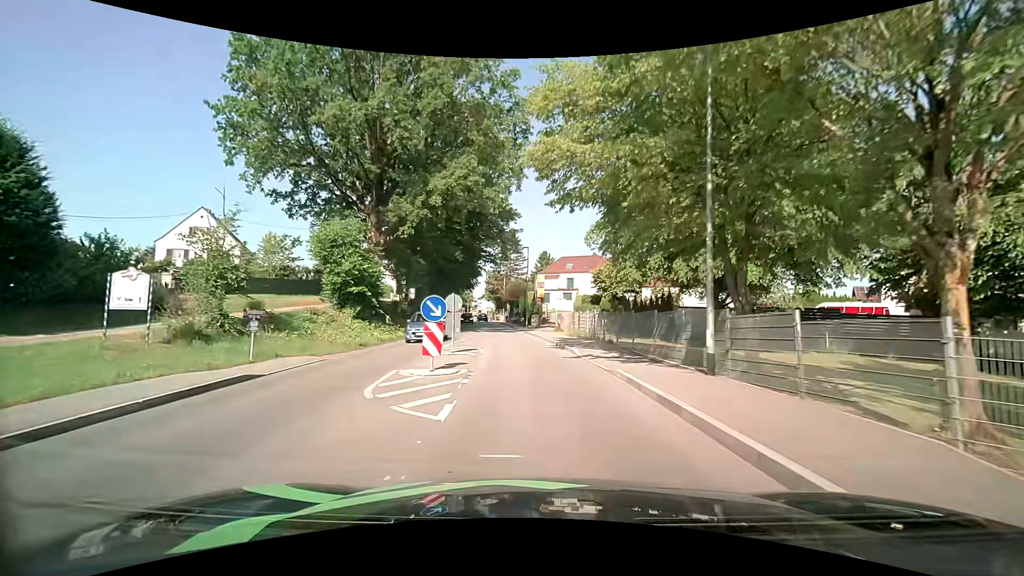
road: tertiary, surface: asphalt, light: Day
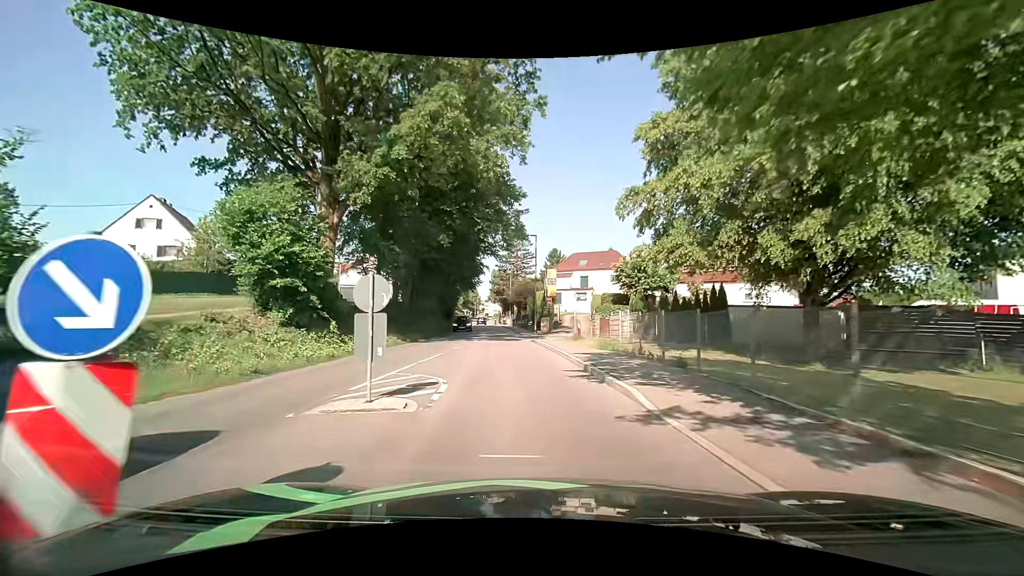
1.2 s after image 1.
(-0.1, +9.1) m; -2°
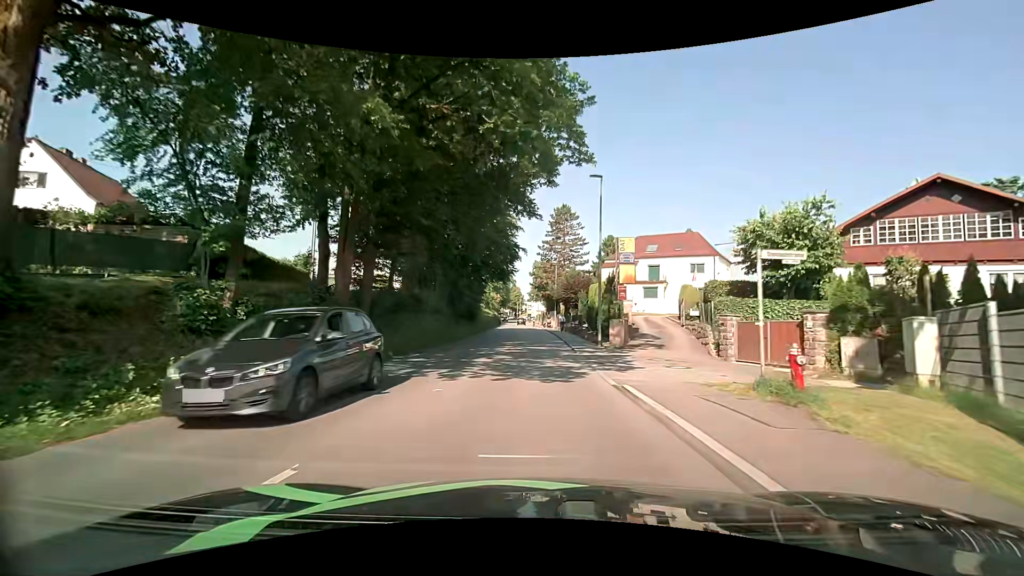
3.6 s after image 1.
(-0.5, +17.8) m; -3°
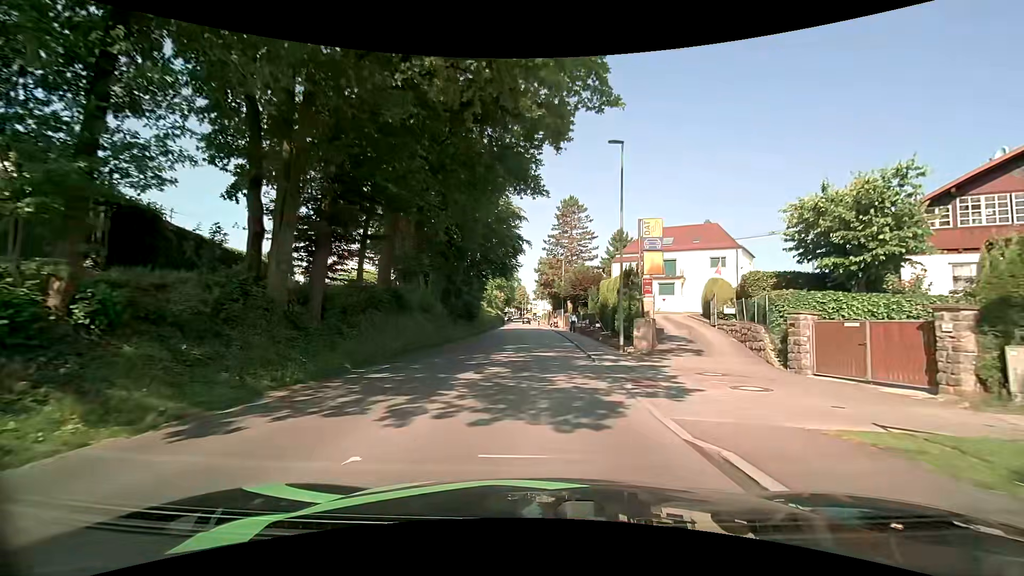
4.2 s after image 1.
(-0.1, +4.6) m; -1°
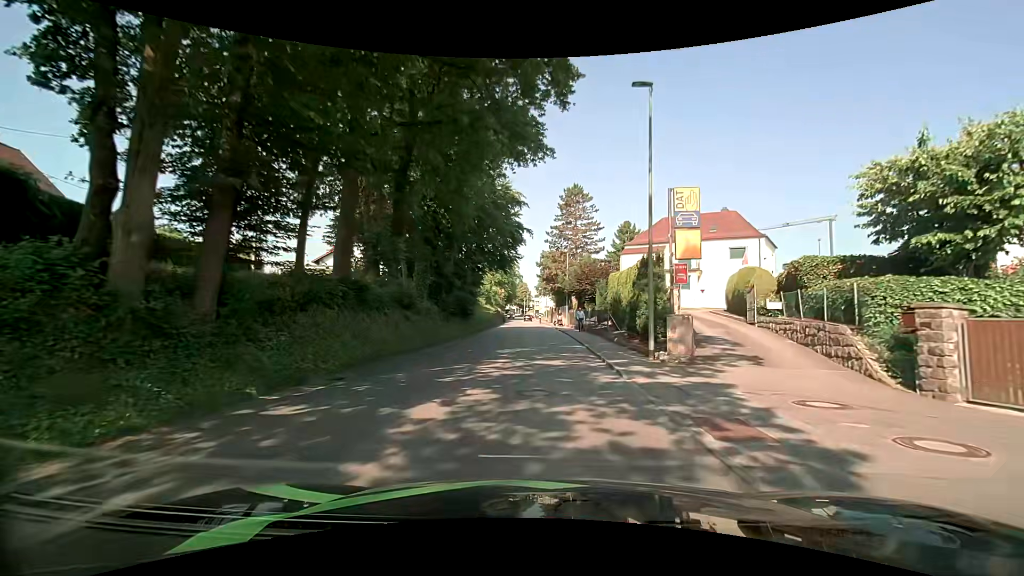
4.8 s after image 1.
(0.0, +4.6) m; +1°
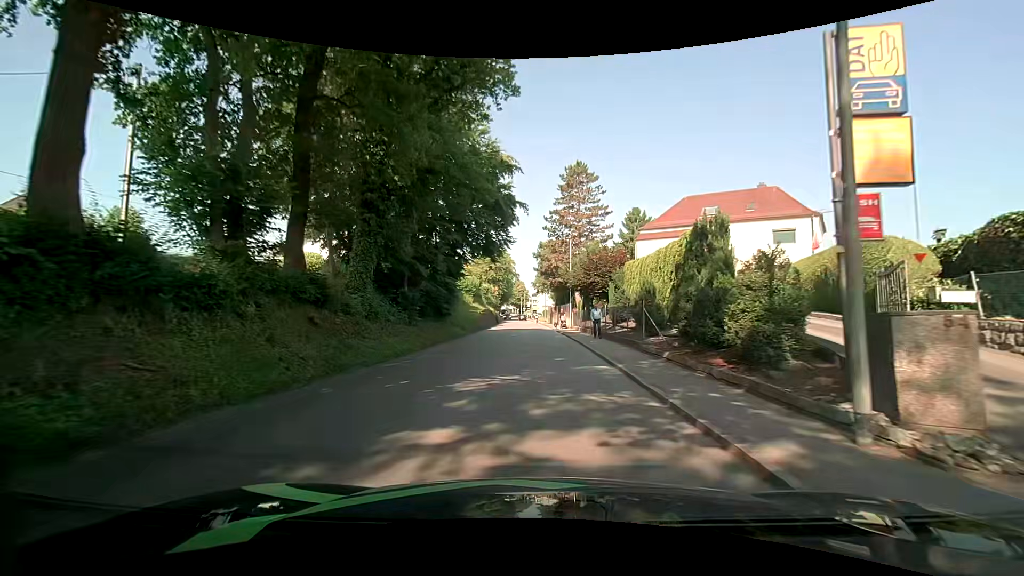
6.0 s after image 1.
(-0.2, +9.4) m; -1°
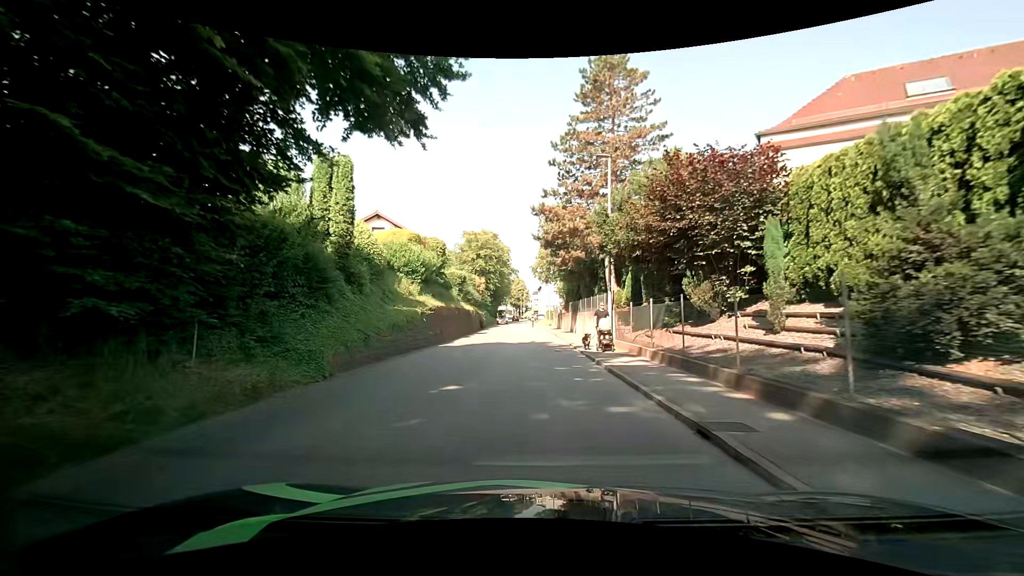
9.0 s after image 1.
(+0.2, +23.6) m; +1°
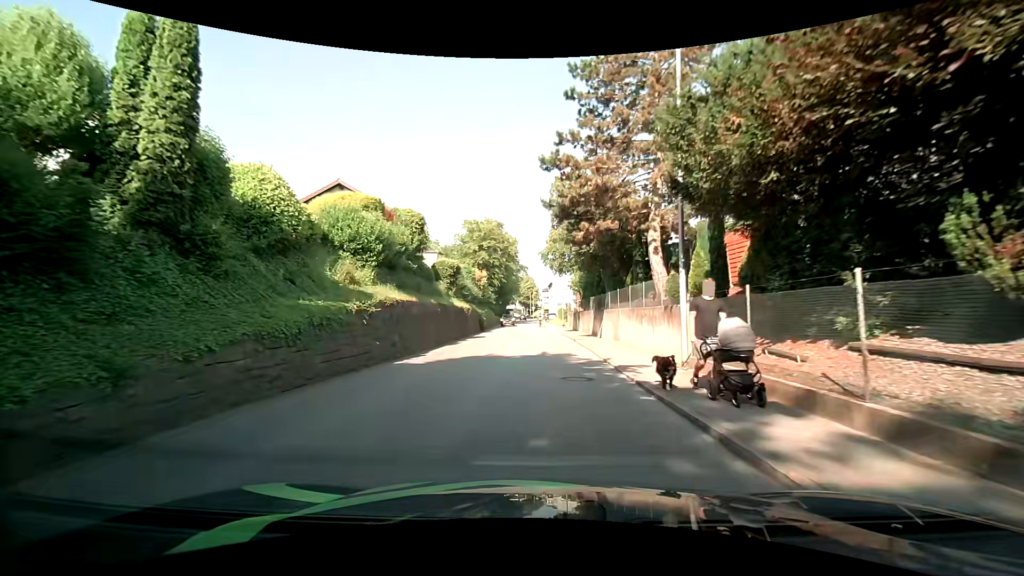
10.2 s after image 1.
(-0.1, +9.2) m; -1°
(0, +10) (0, +20) (0, +30) (0, +40) (0, +50) (-1, +60) (-1, +70) (-2, +80) (-2, +90) (-3, +100) m
